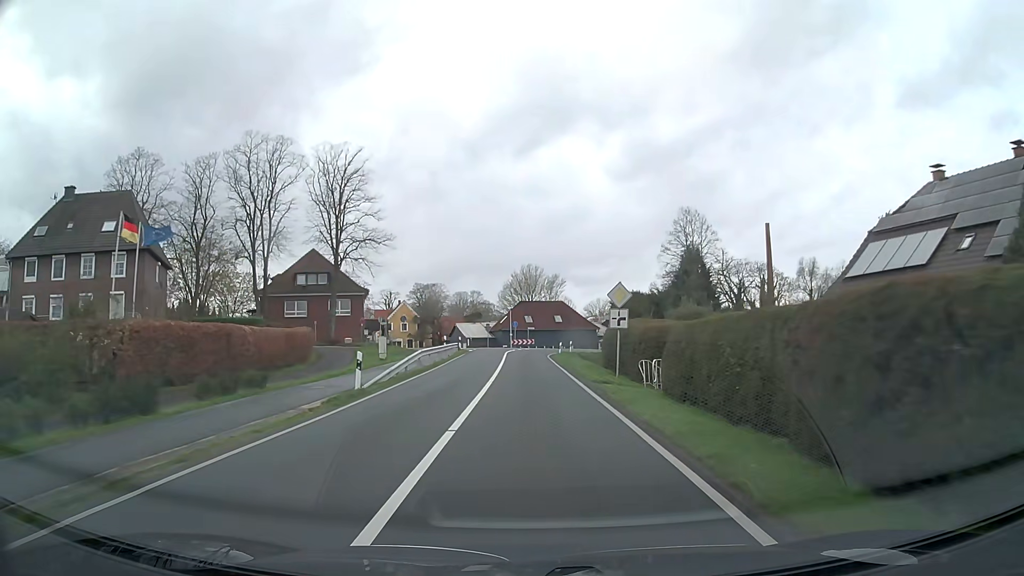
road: secondary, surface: asphalt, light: Day
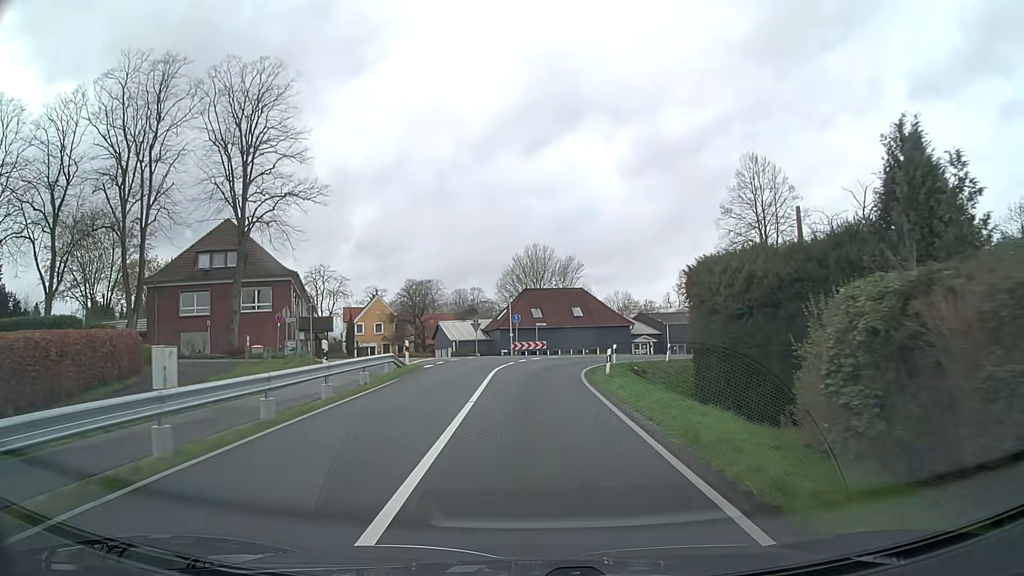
(-0.1, +25.8) m; 0°
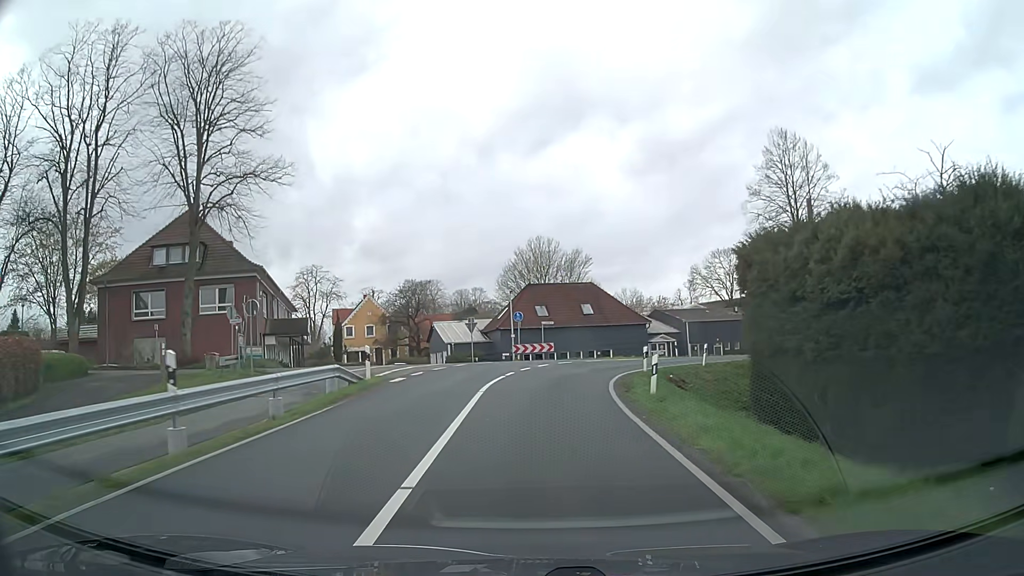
(0.0, +7.5) m; 0°
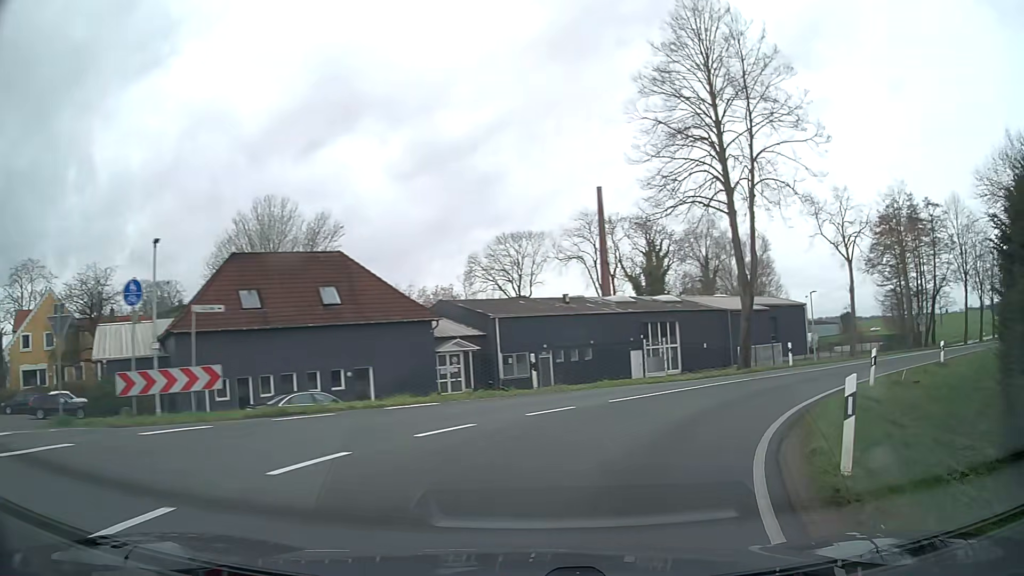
(+1.9, +26.7) m; +20°
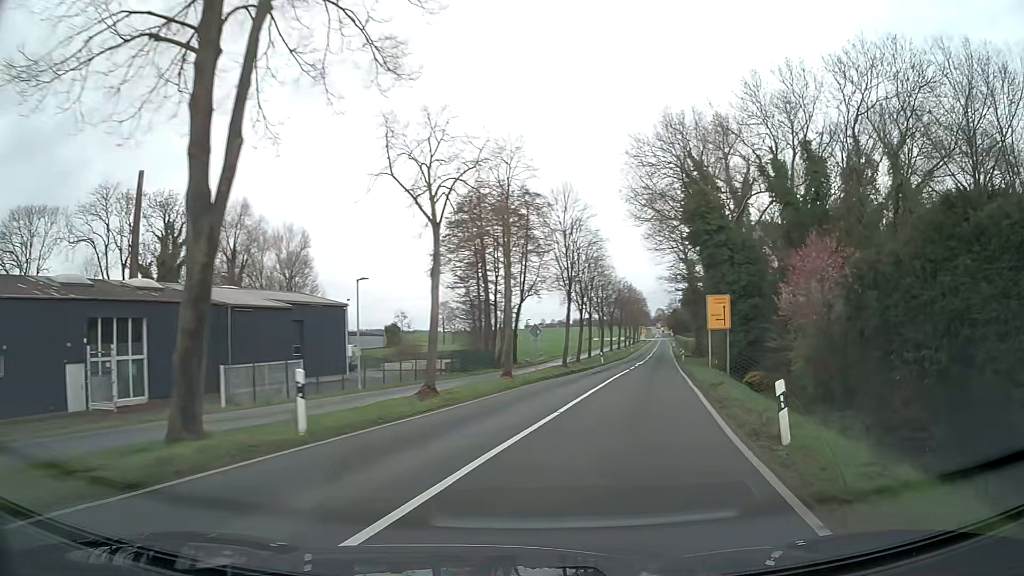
(+6.7, +18.4) m; +39°
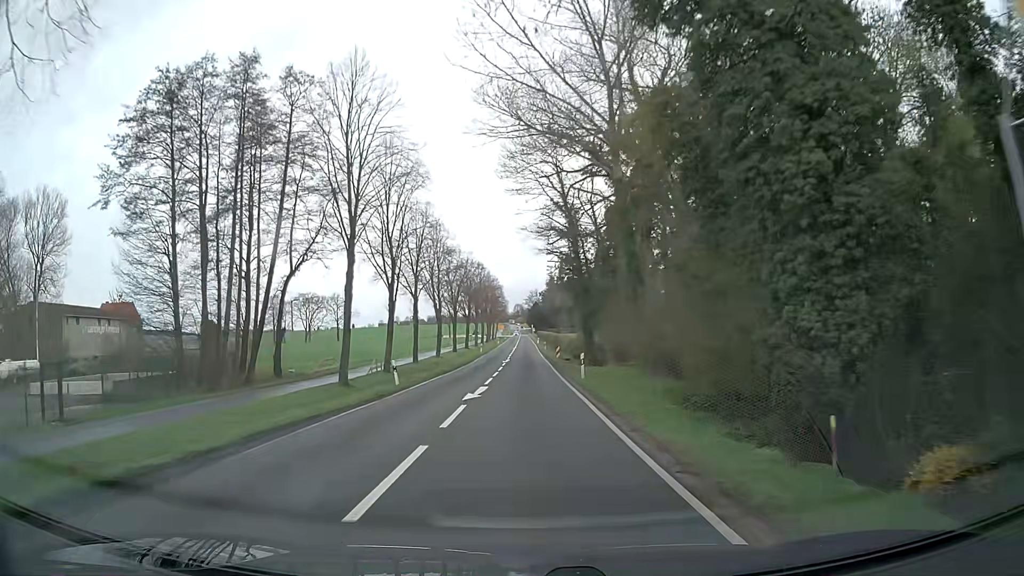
(+6.0, +33.9) m; +12°
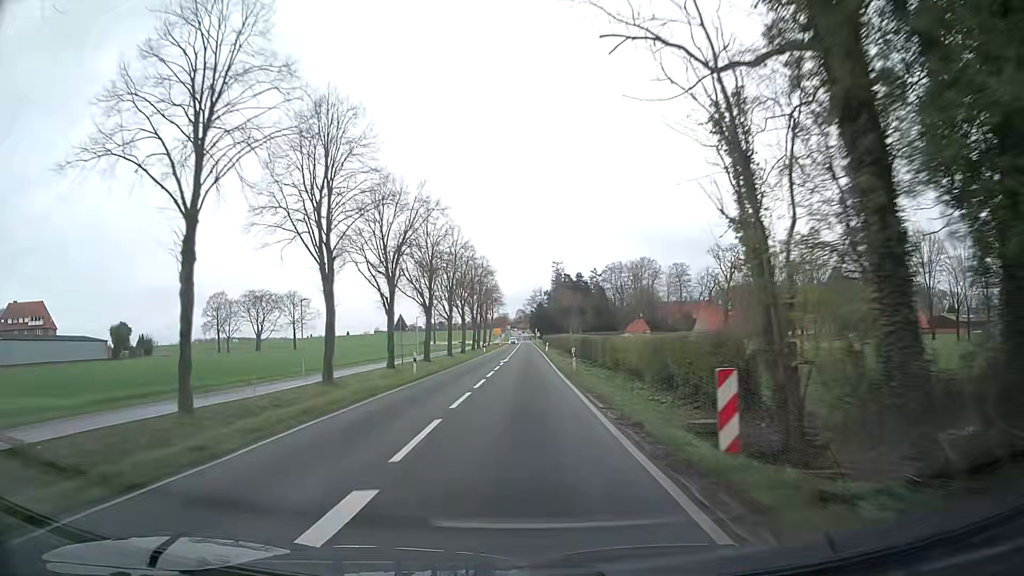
(-0.2, +46.1) m; 0°
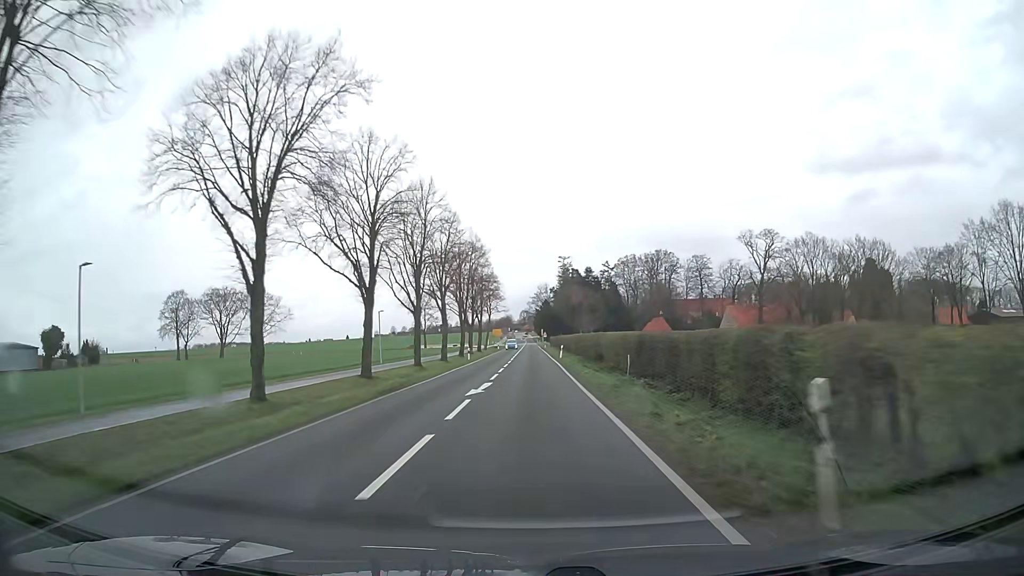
(-0.2, +26.0) m; -1°
